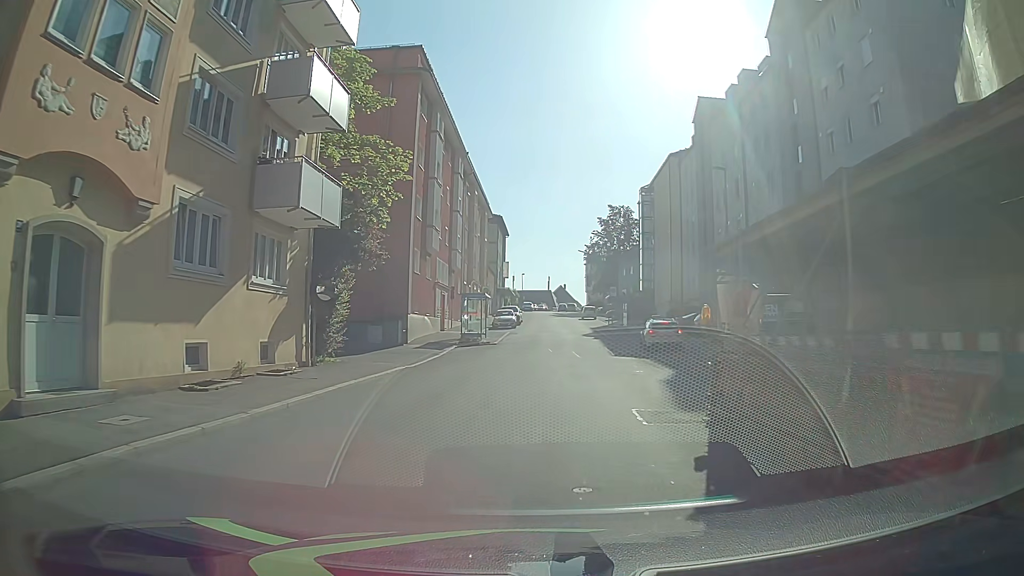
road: tertiary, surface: asphalt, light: Day
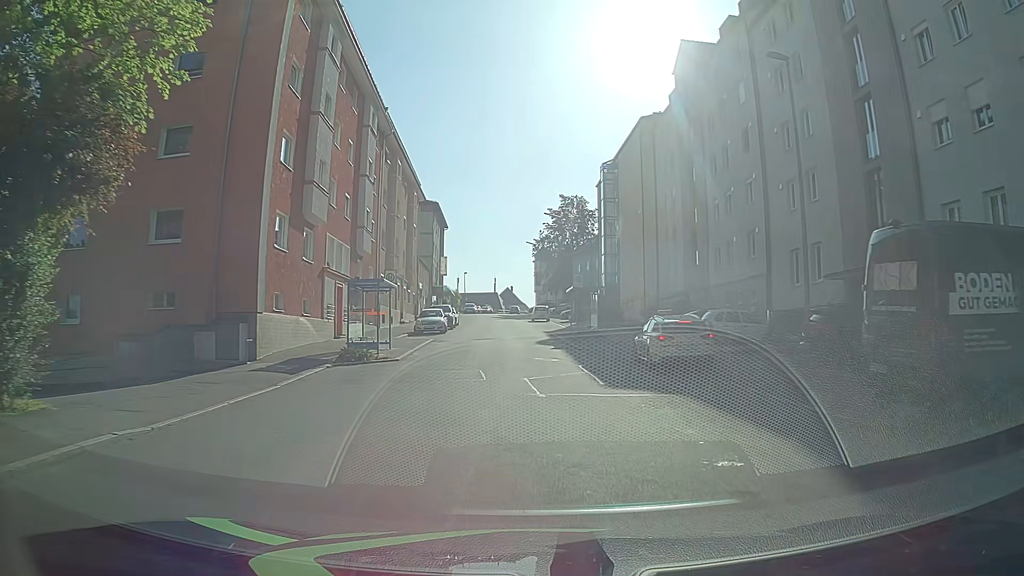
(+0.2, +13.4) m; +3°
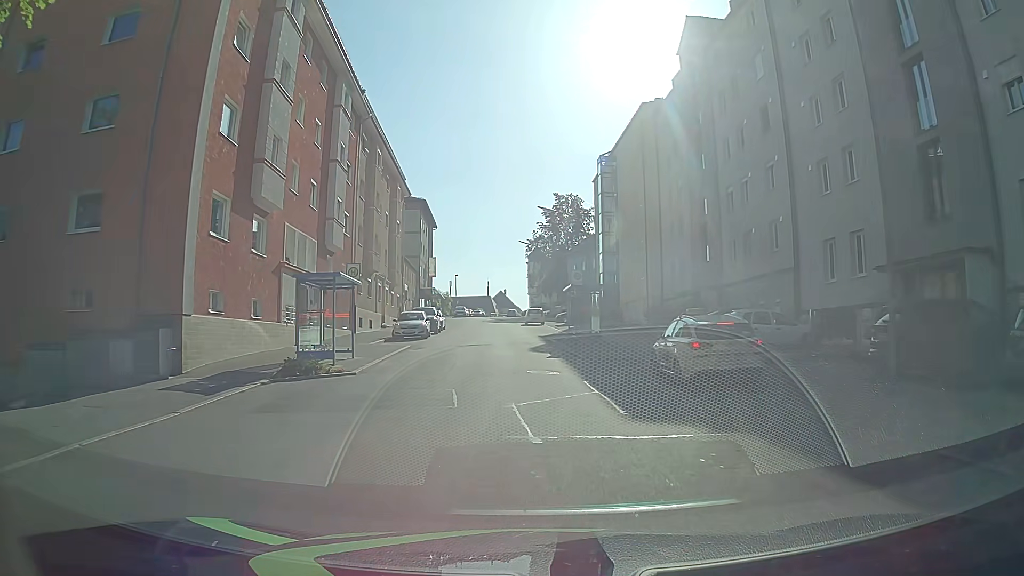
(0.0, +4.4) m; 0°
